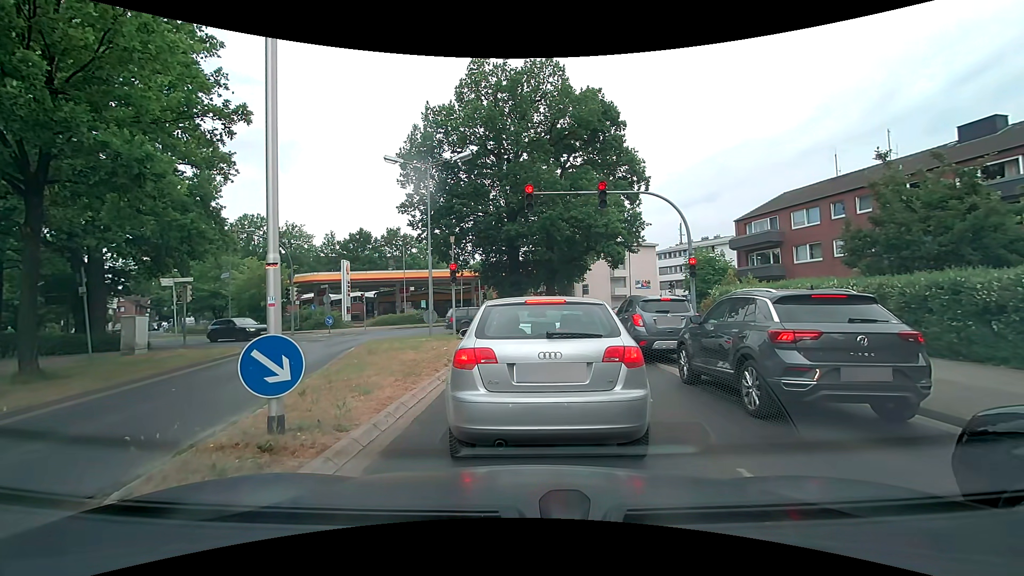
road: tertiary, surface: asphalt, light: Day
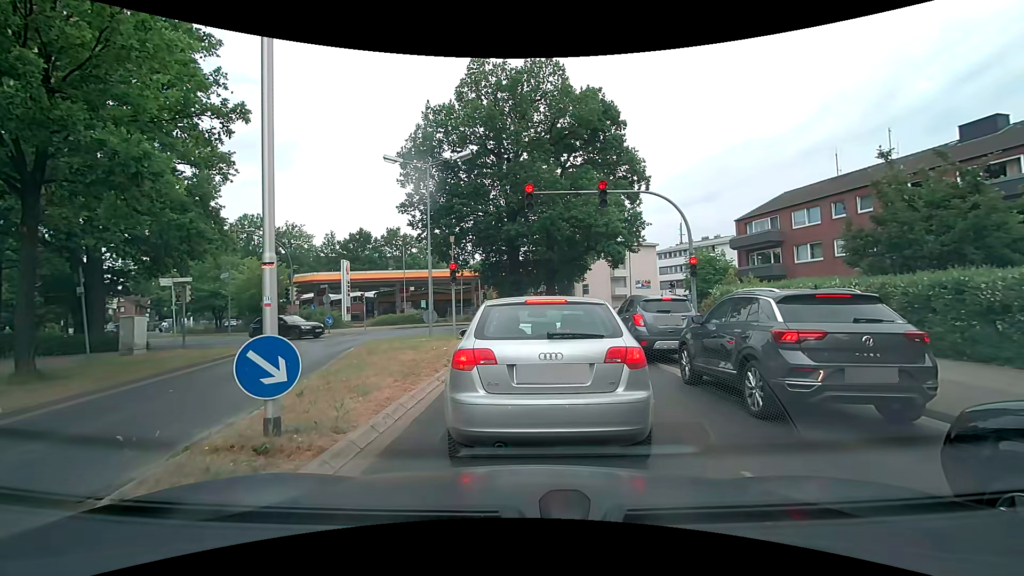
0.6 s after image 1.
(0.0, +0.1) m; 0°
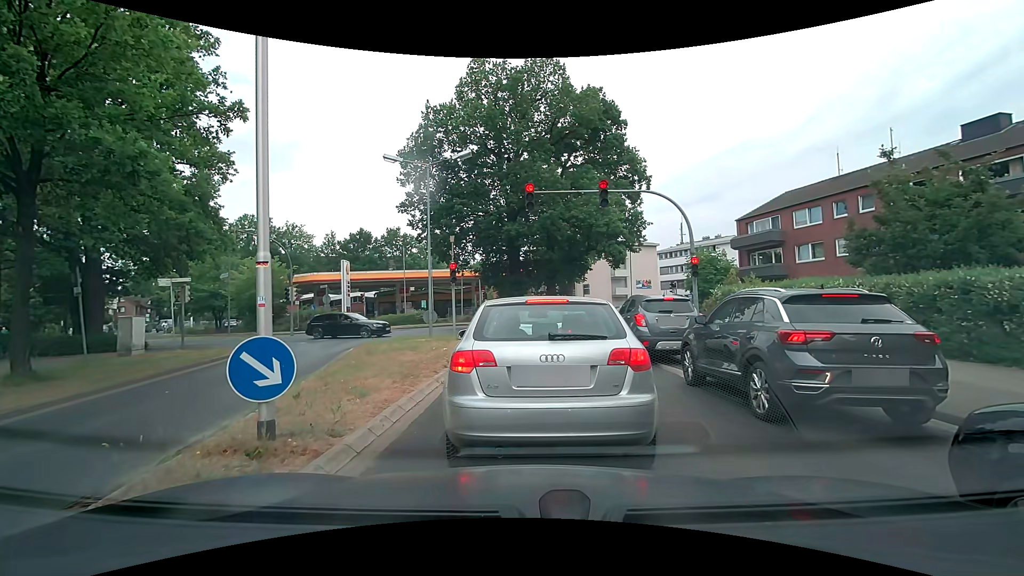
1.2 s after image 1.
(0.0, +0.1) m; 0°
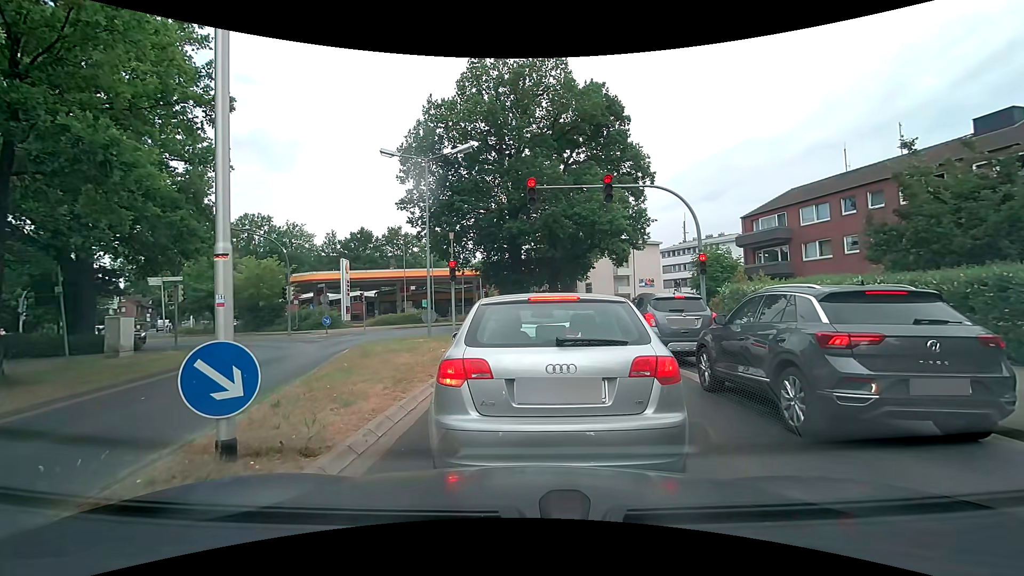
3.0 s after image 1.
(0.0, +0.7) m; 0°
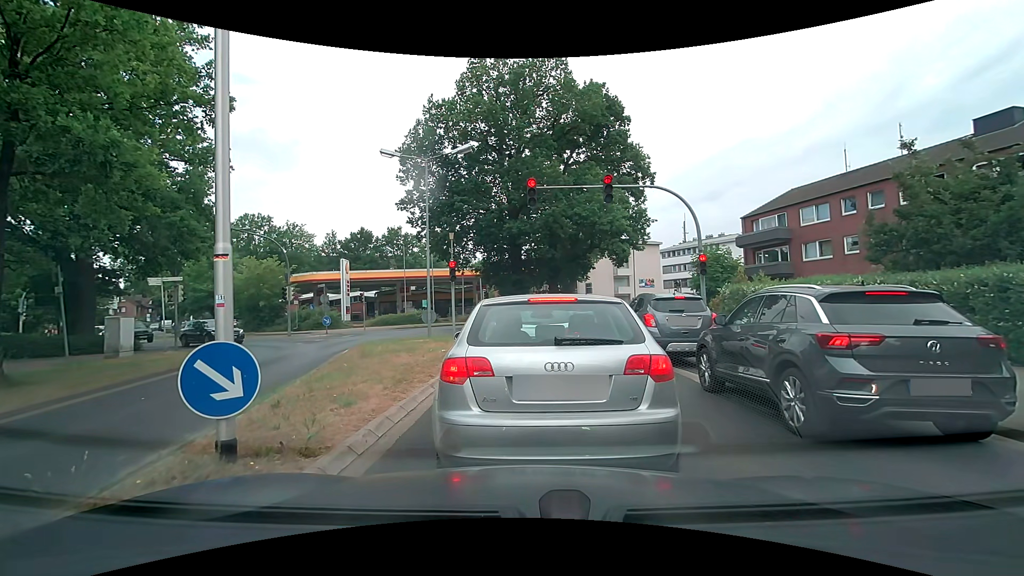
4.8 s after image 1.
(0.0, +0.1) m; 0°
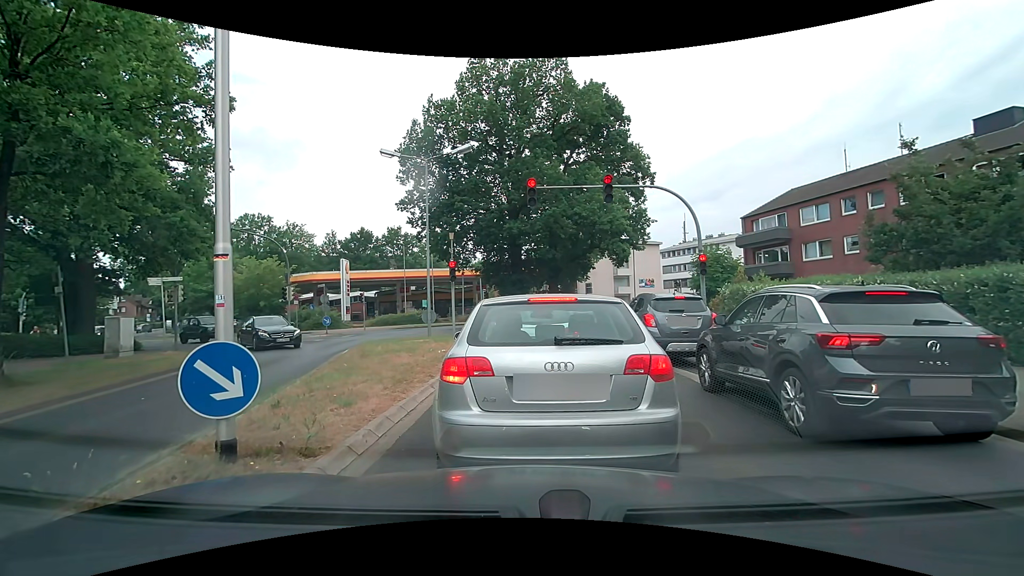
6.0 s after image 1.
(0.0, 0.0) m; 0°
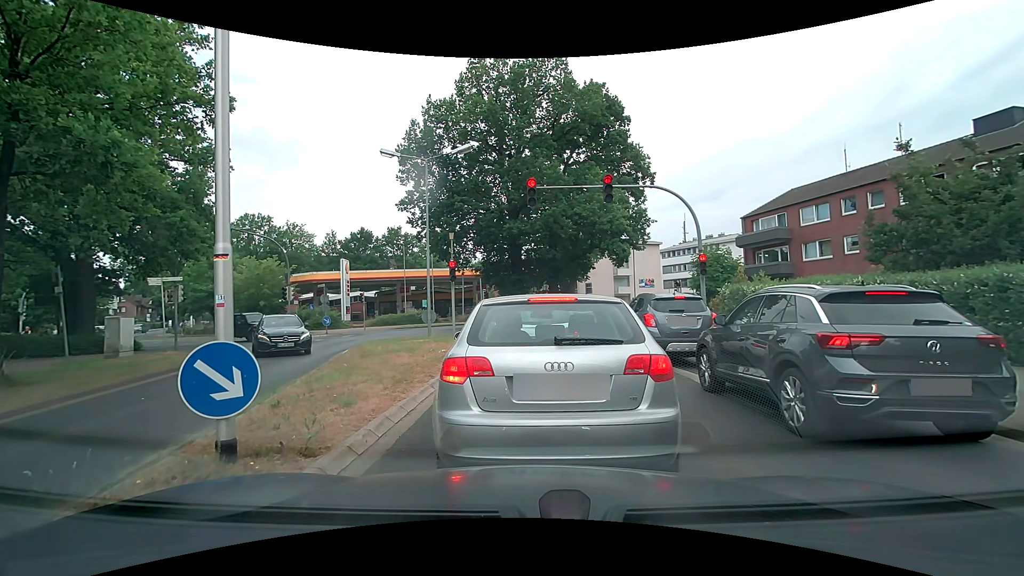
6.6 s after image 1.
(0.0, 0.0) m; 0°
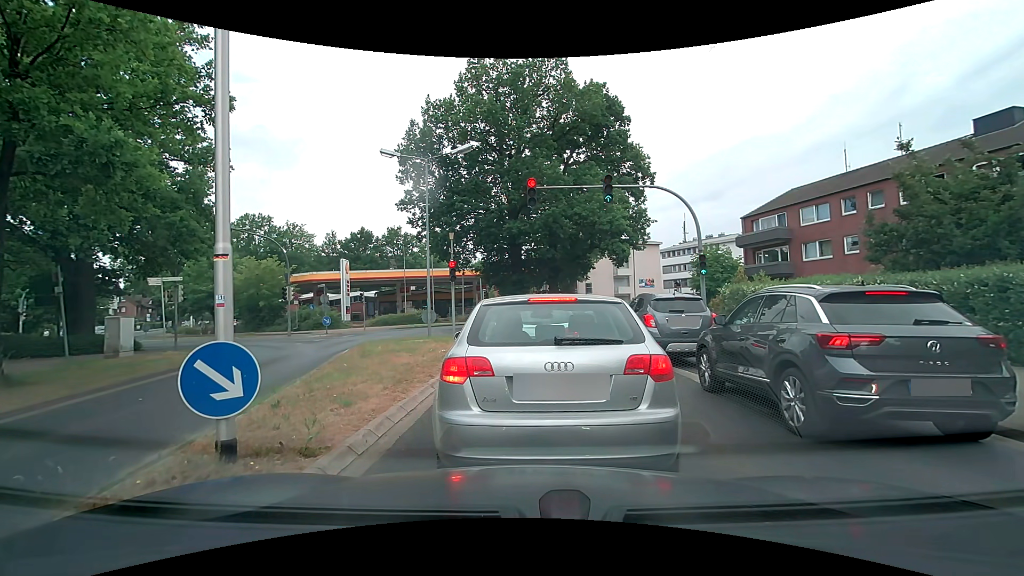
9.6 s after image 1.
(0.0, 0.0) m; 0°
